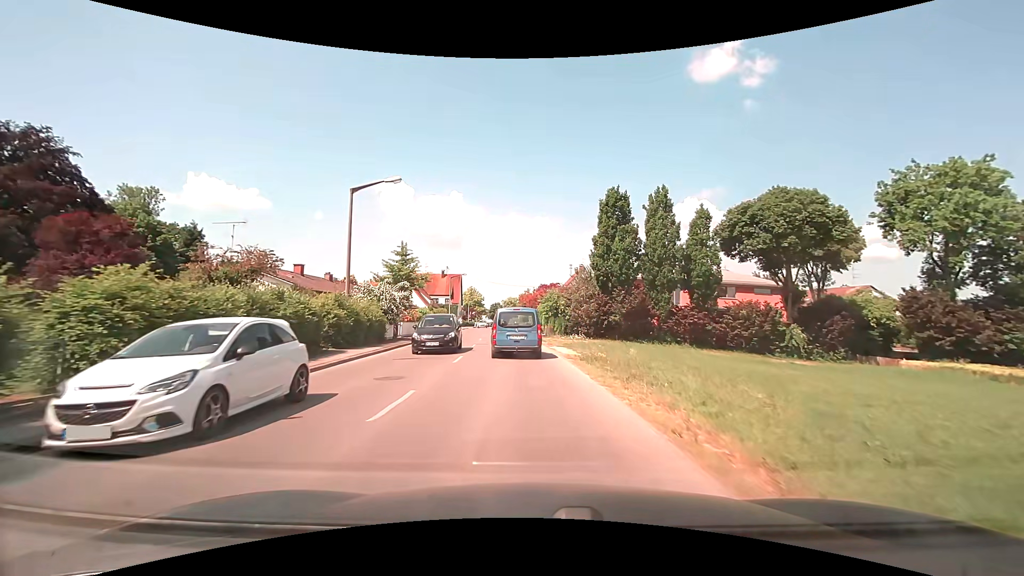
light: Day
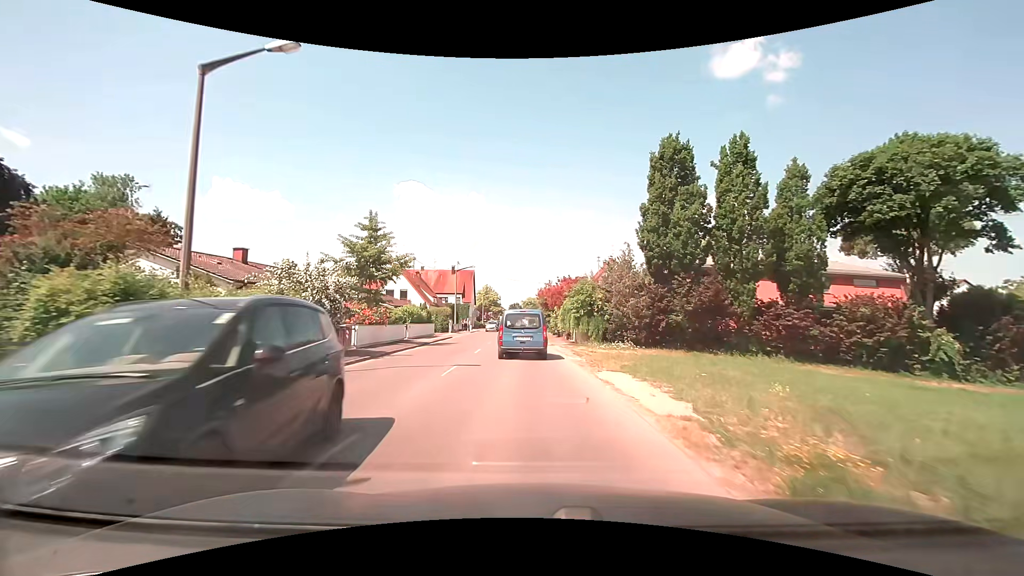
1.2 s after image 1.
(-0.3, +12.6) m; -2°
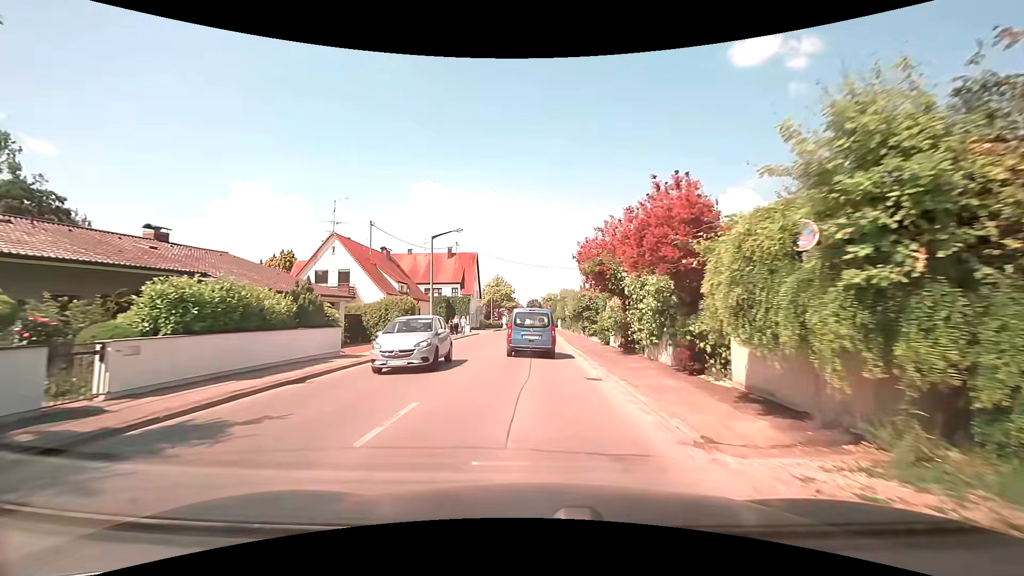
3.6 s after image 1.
(-0.8, +25.0) m; -3°
(0, +10) (0, +20) (0, +30) (0, +40) (0, +50) (0, +60) (0, +70) (0, +80) (+1, +90) (+1, +100) m
